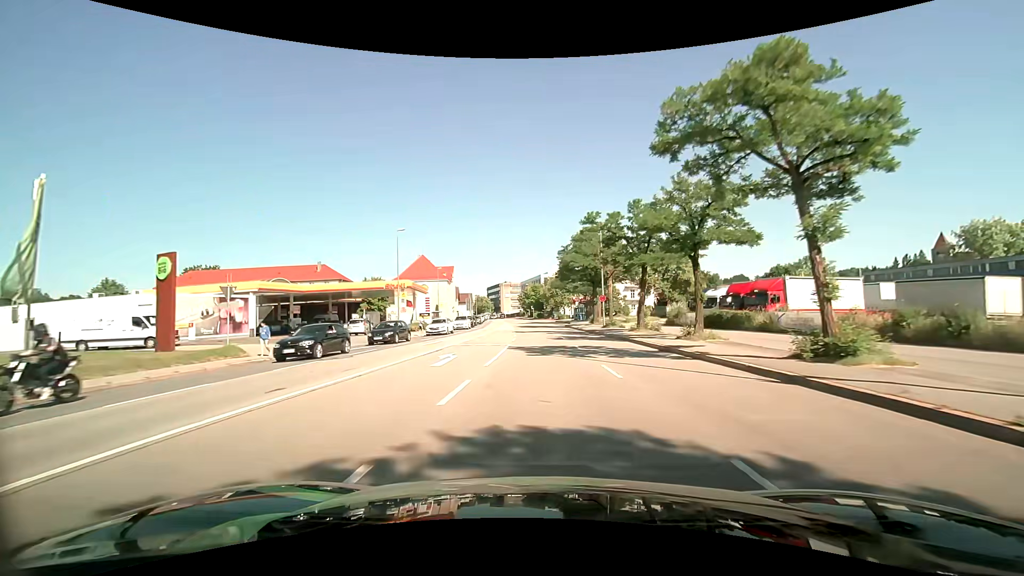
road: primary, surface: asphalt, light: Day
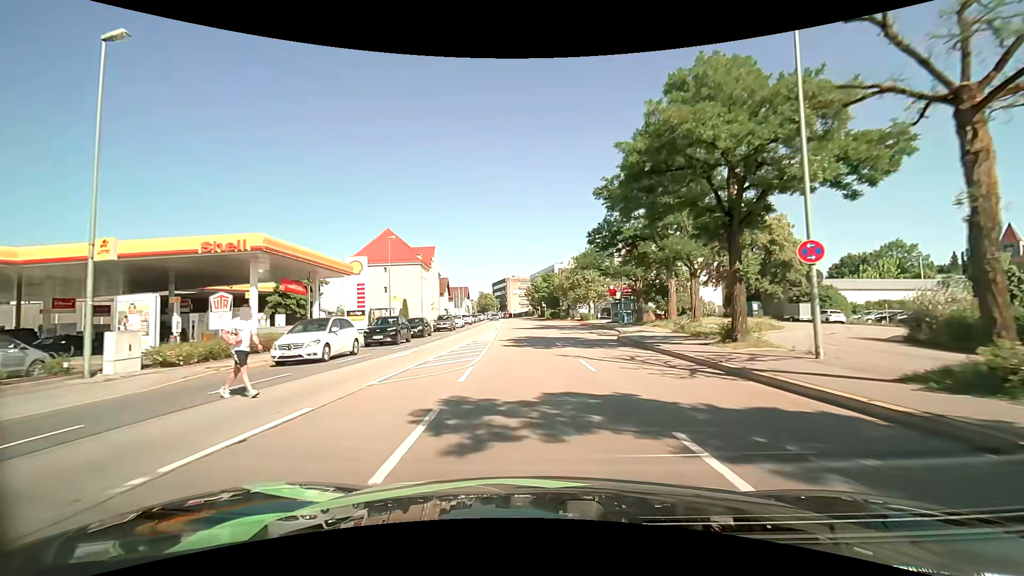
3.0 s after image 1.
(-0.7, +34.7) m; -2°
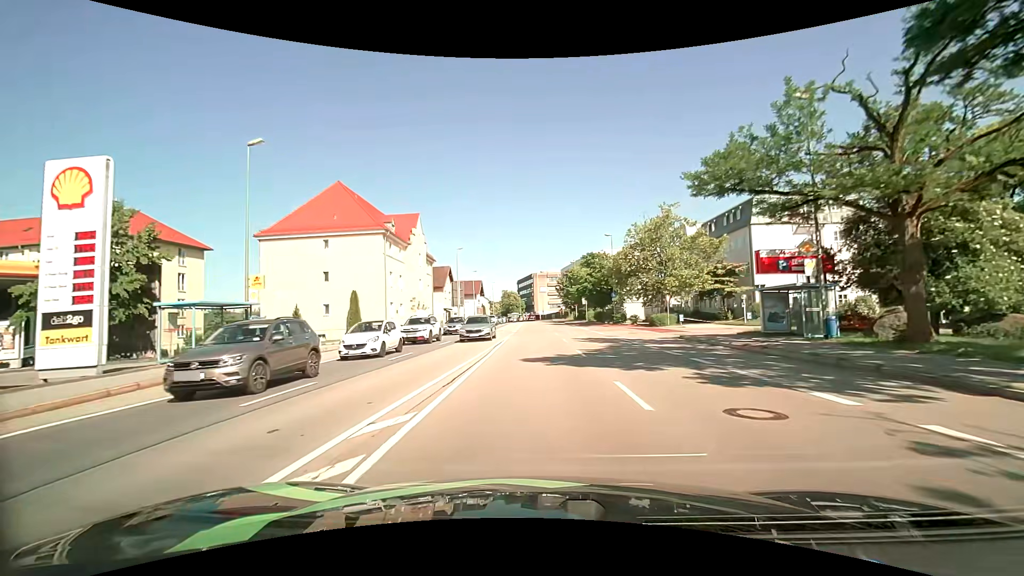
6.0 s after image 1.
(-1.0, +31.6) m; -3°
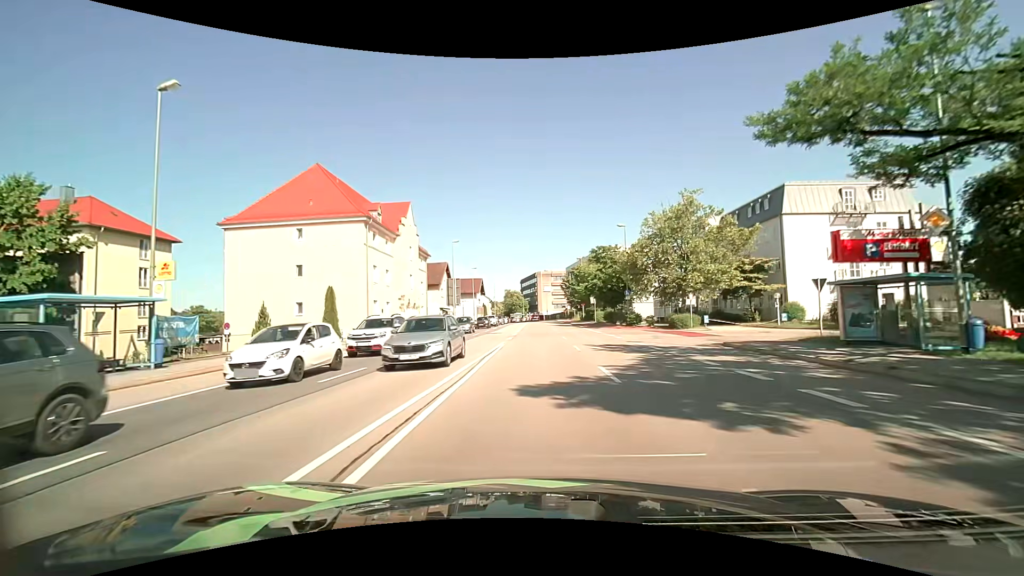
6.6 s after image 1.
(0.0, +6.1) m; 0°
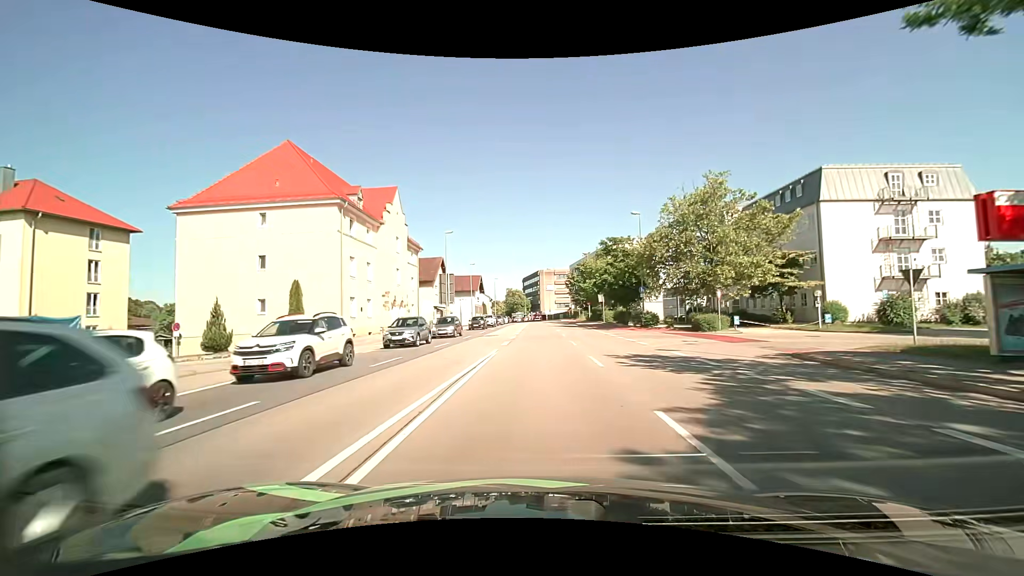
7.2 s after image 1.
(0.0, +6.0) m; -1°
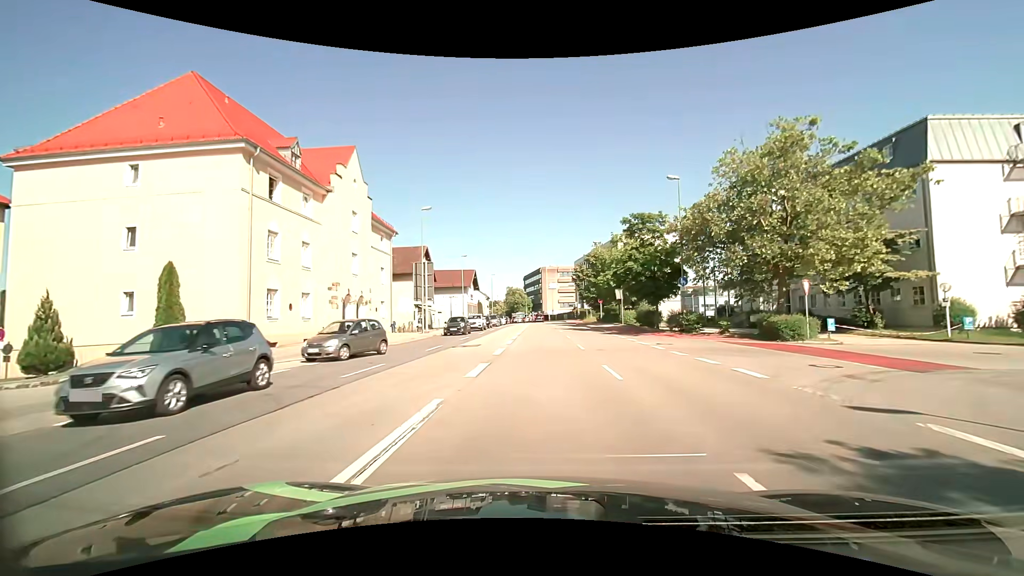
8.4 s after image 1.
(0.0, +11.6) m; 0°
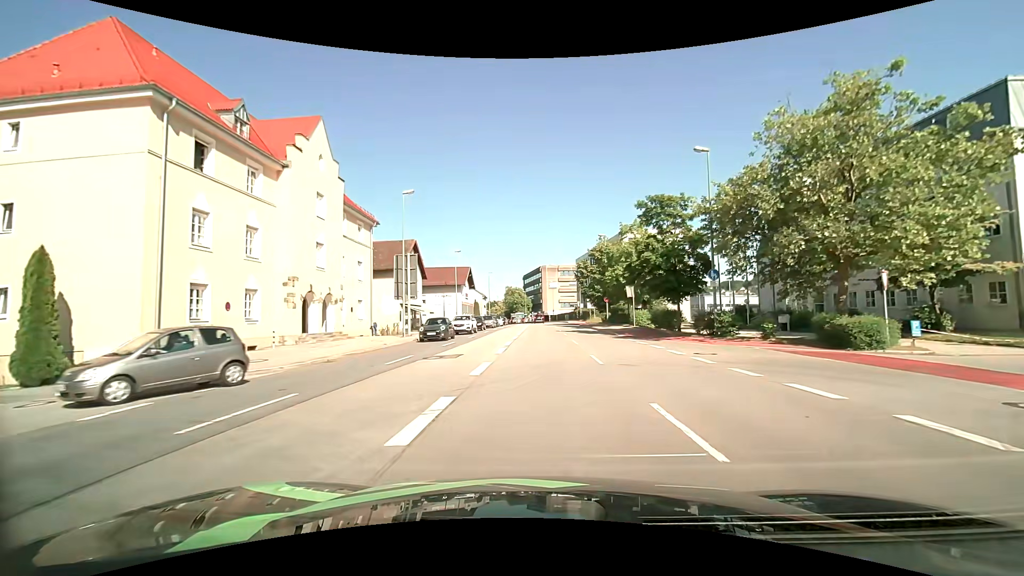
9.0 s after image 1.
(0.0, +5.6) m; 0°
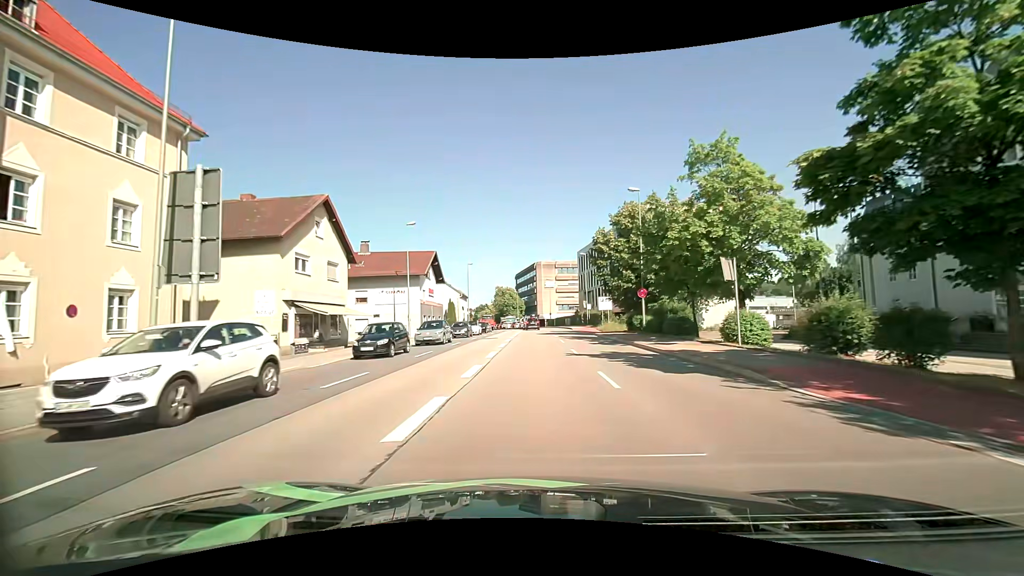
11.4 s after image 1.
(+0.1, +22.2) m; 0°
